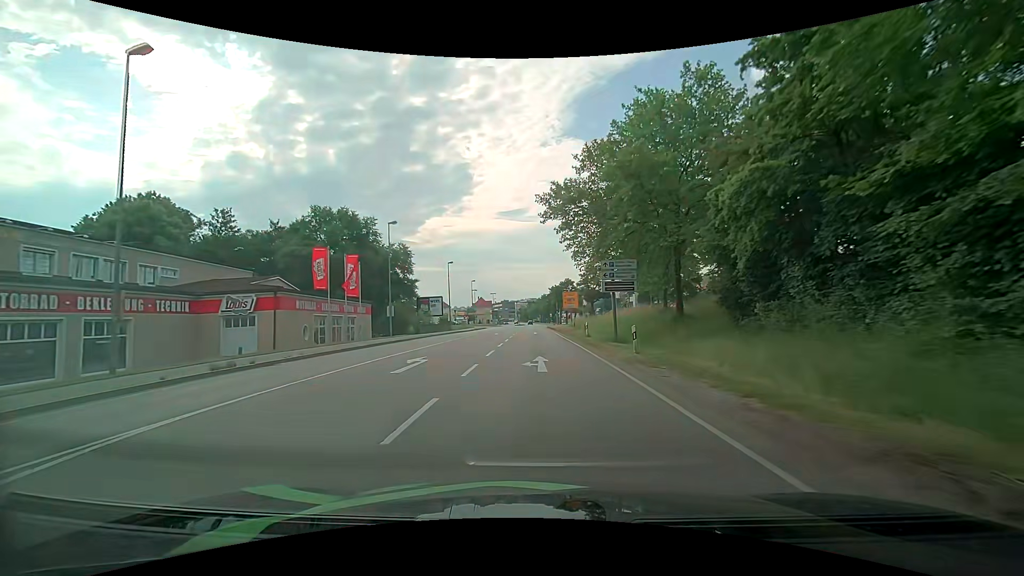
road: primary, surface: asphalt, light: Day
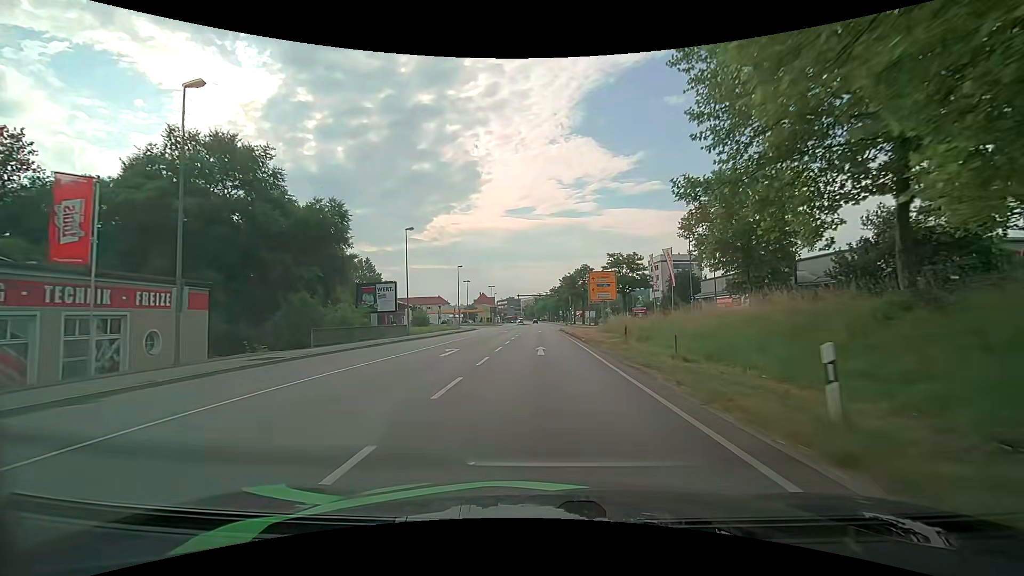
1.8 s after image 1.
(-0.1, +27.1) m; -1°
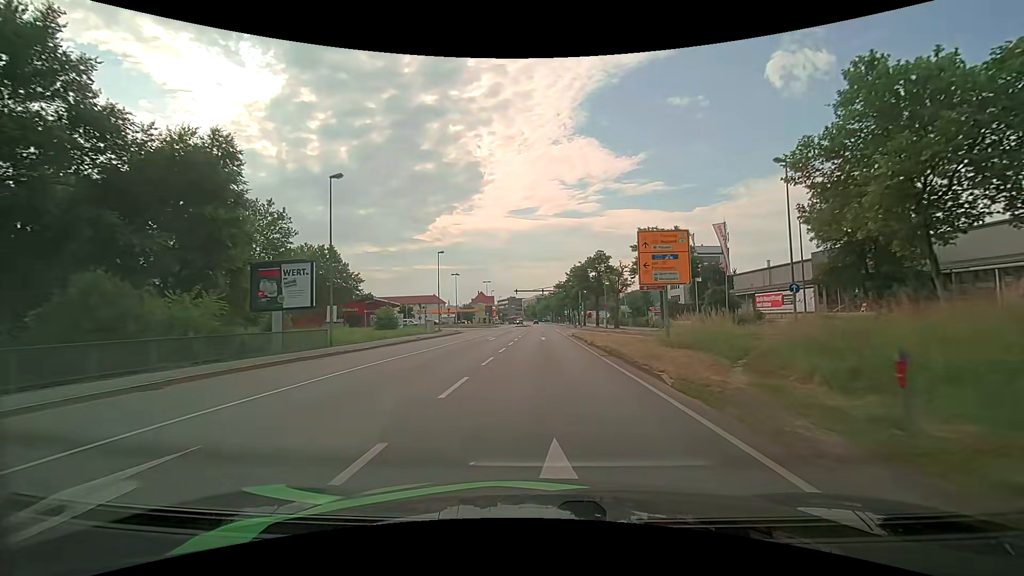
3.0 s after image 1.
(-0.1, +17.9) m; -1°
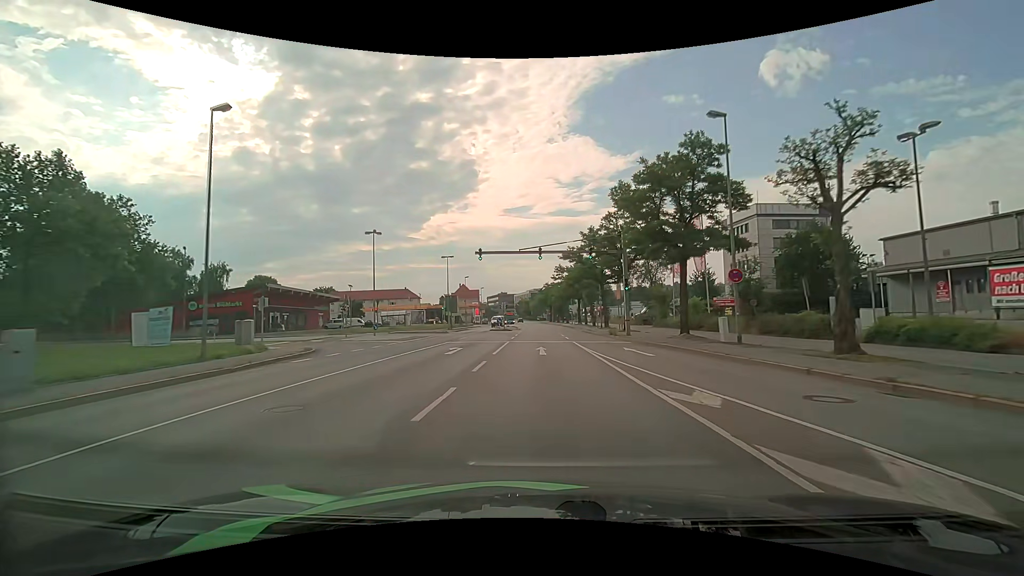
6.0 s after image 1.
(+0.2, +43.9) m; +1°
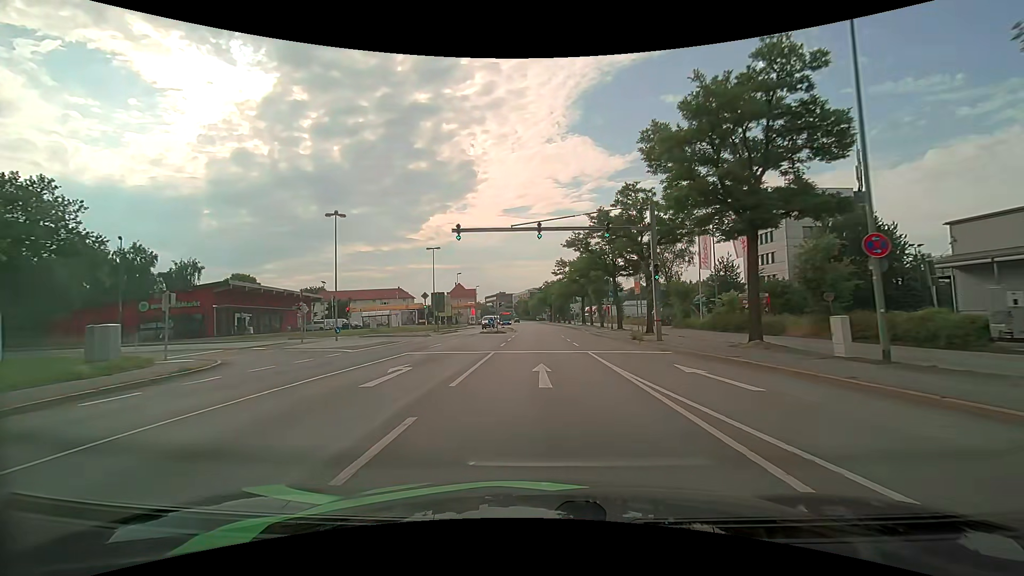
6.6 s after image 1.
(0.0, +8.9) m; 0°
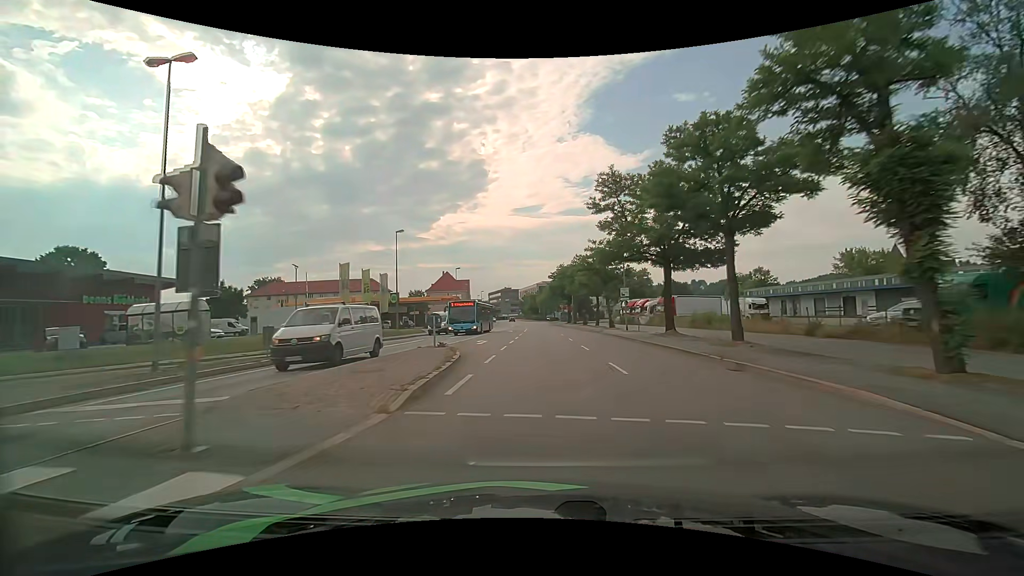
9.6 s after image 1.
(-0.3, +45.3) m; -1°
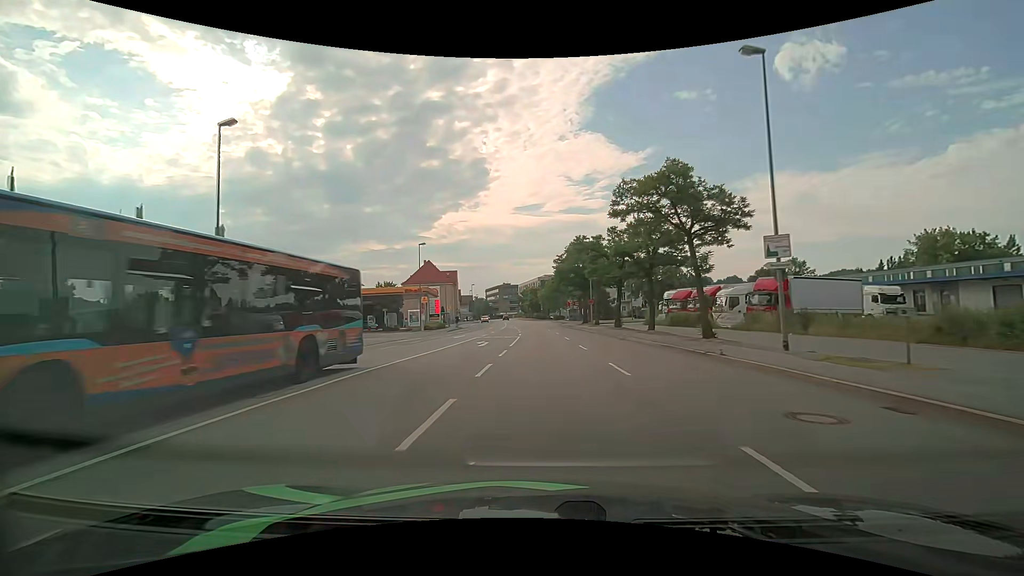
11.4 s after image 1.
(0.0, +27.7) m; 0°
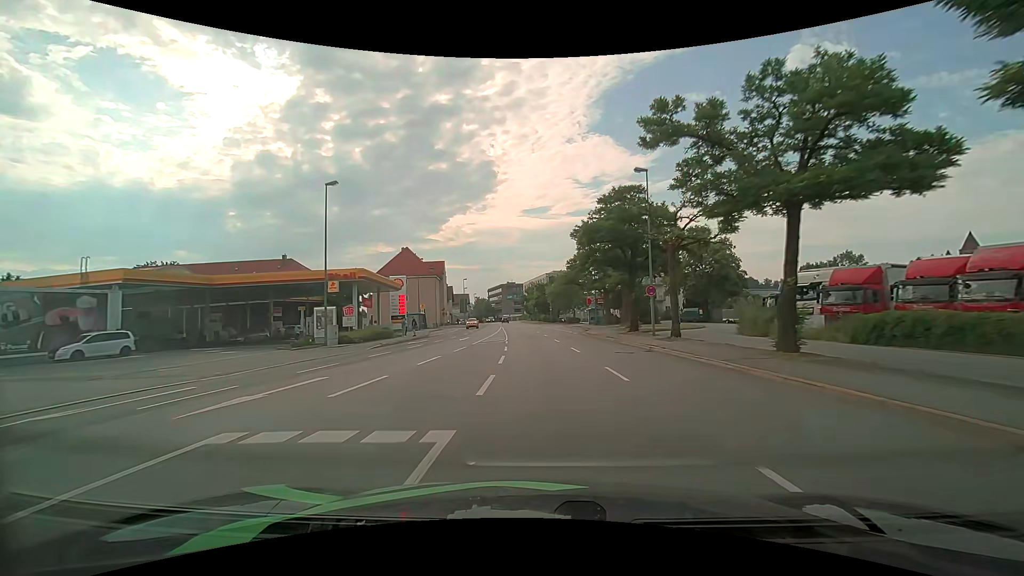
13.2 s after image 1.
(-0.2, +27.7) m; -1°
(0, +10) (0, +20) (-1, +30) (-1, +40) (-2, +50) (-3, +60) (-3, +70) (-4, +80) (-5, +90) (-6, +100) m
